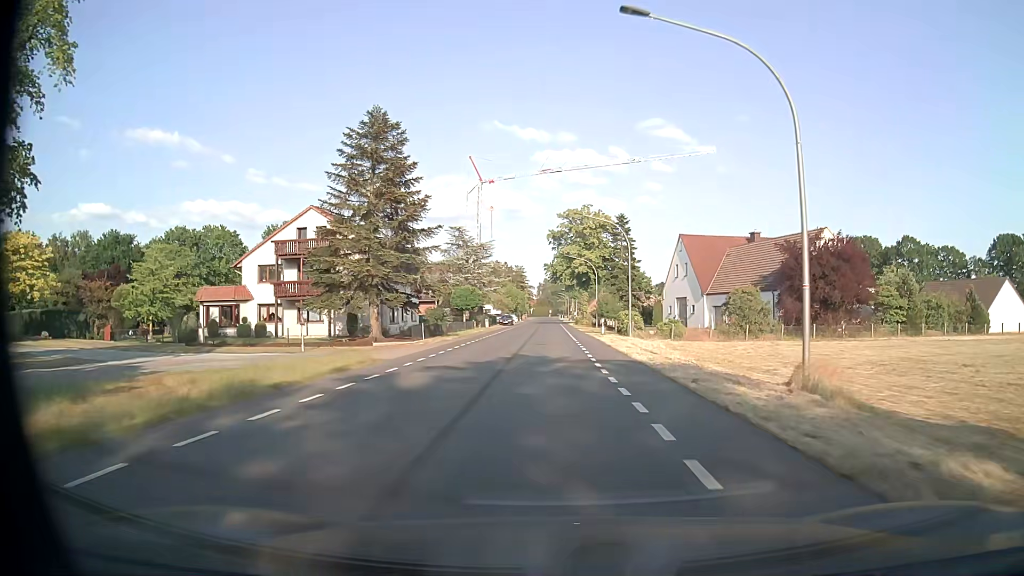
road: secondary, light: Day
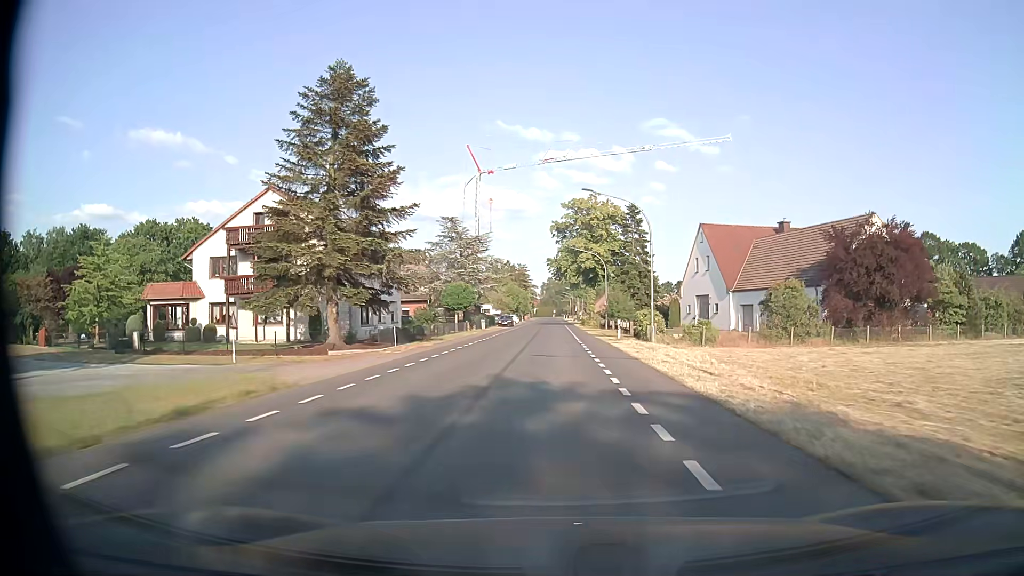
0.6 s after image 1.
(-0.1, +8.1) m; -1°
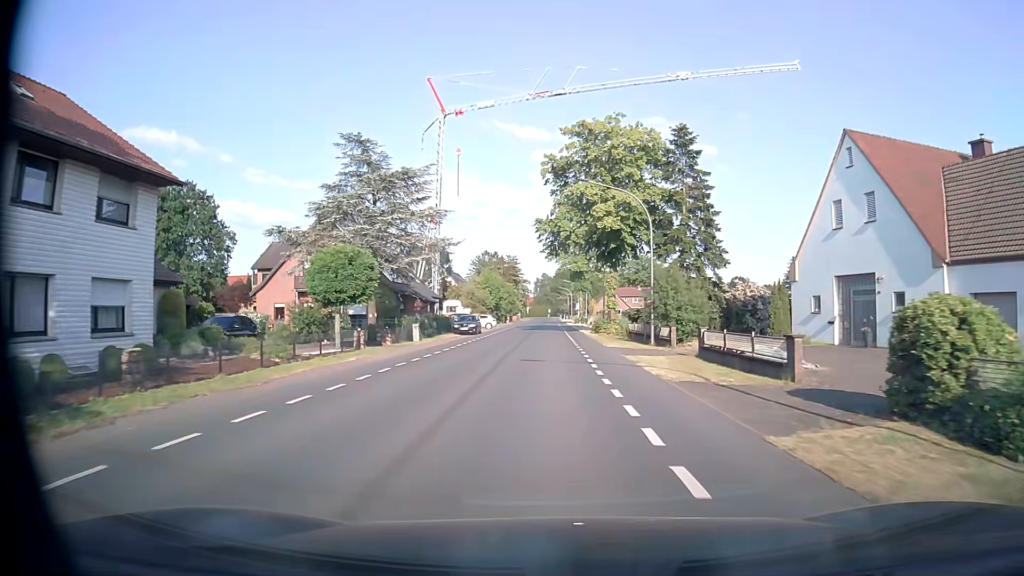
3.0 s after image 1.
(0.0, +32.4) m; 0°
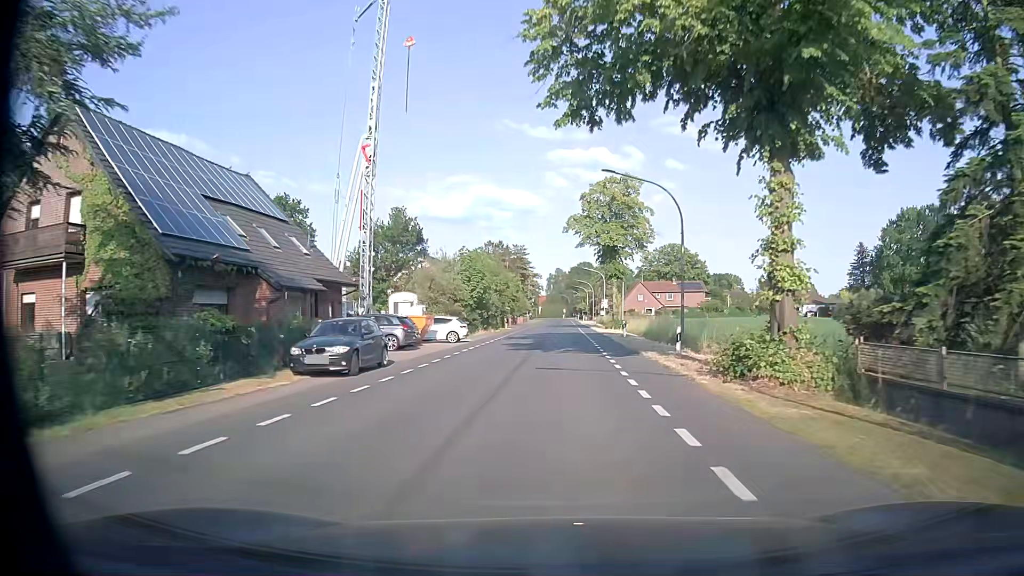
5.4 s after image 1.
(-0.4, +32.3) m; -1°
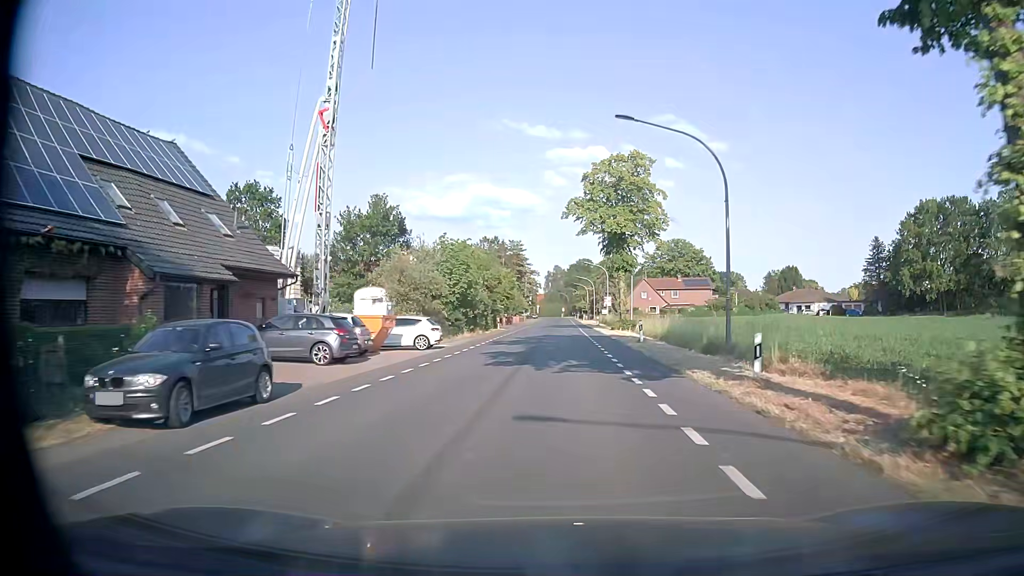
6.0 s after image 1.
(0.0, +8.1) m; 0°
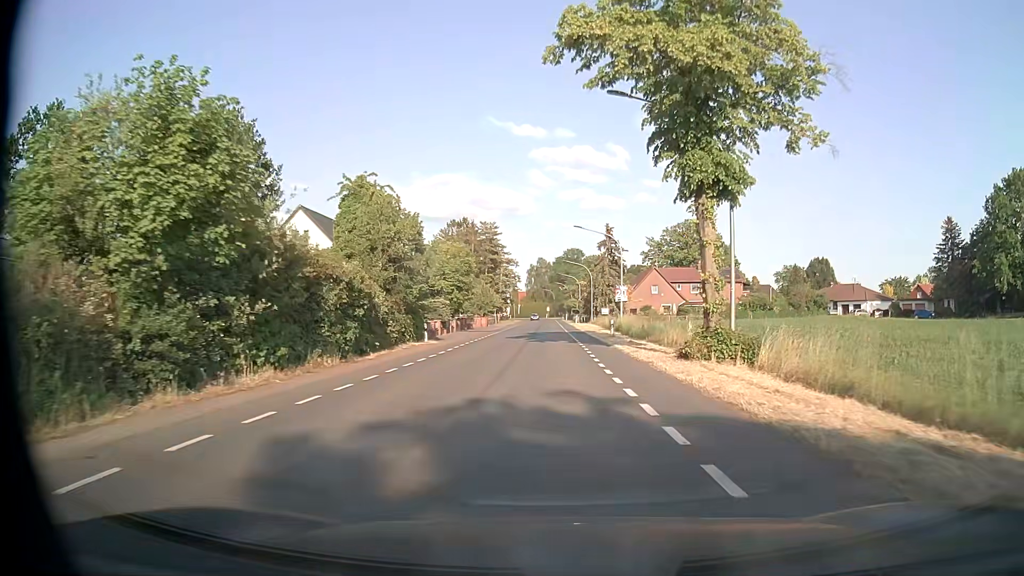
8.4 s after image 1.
(+0.4, +32.2) m; +1°
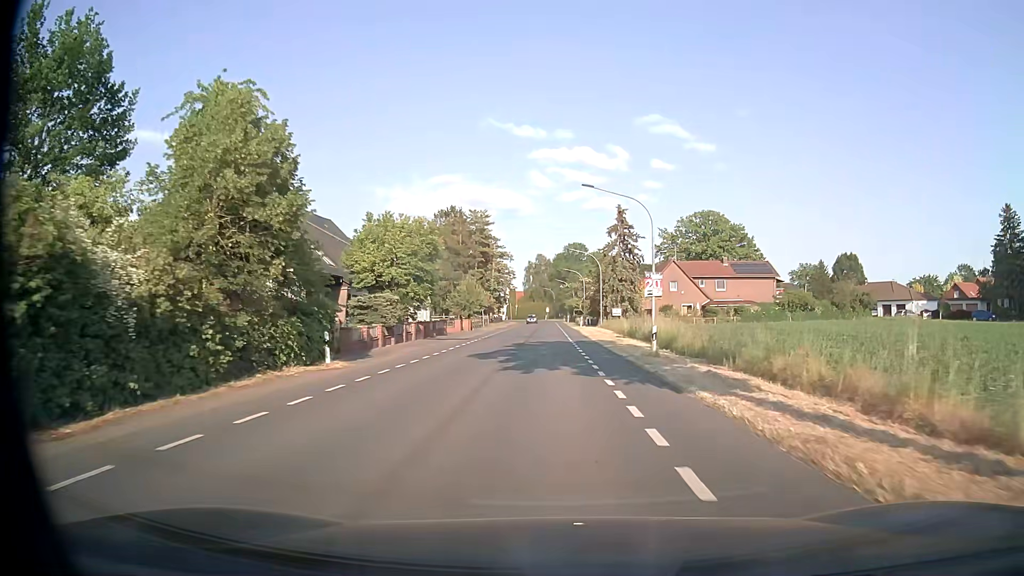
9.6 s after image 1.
(0.0, +16.1) m; 0°
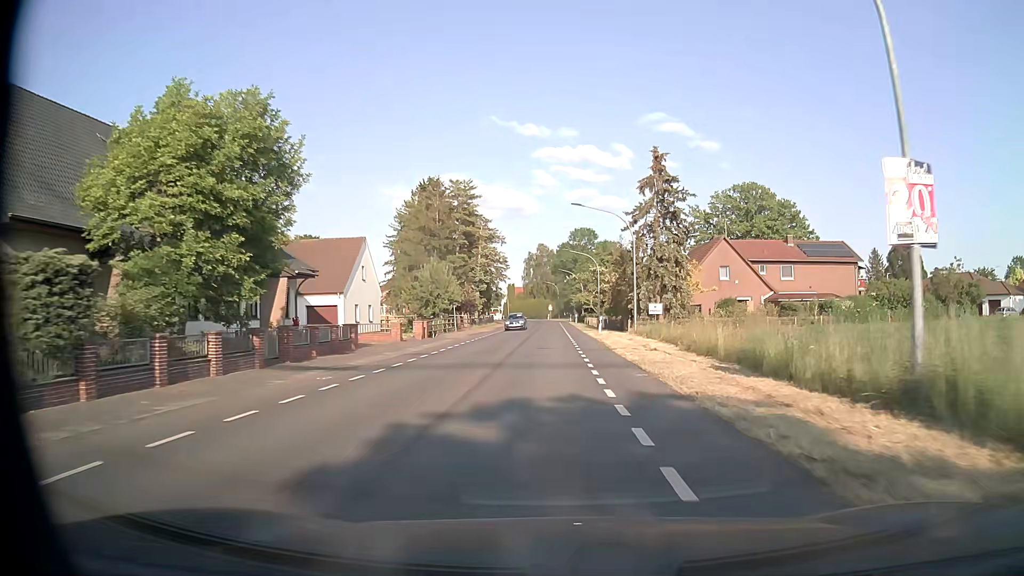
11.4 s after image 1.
(0.0, +24.2) m; 0°
(0, +10) (0, +20) (0, +30) (0, +40) (0, +50) (0, +60) (0, +70) (0, +80) (-1, +90) (-1, +100) m
